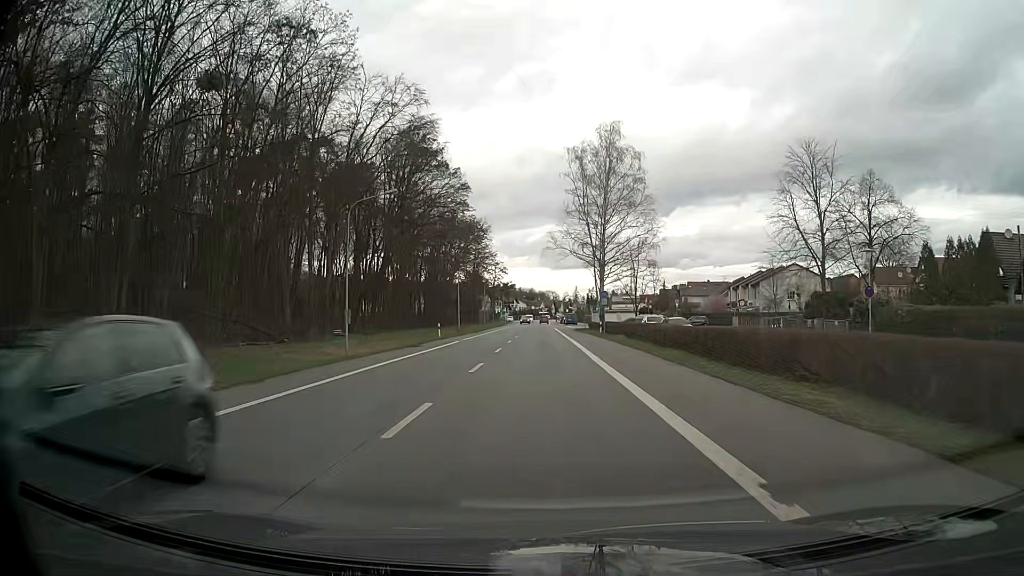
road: primary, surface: asphalt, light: Day
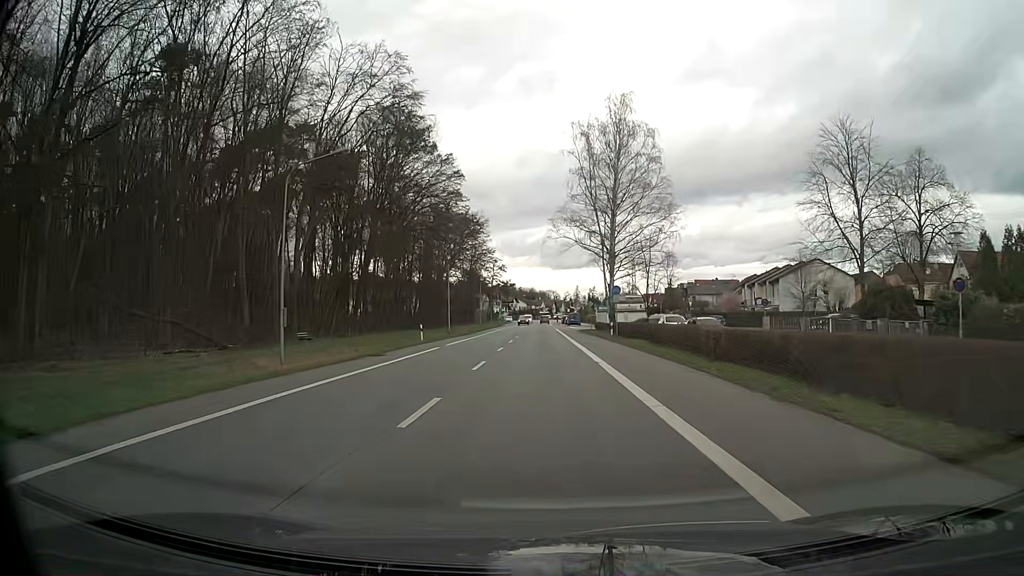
(0.0, +8.2) m; 0°
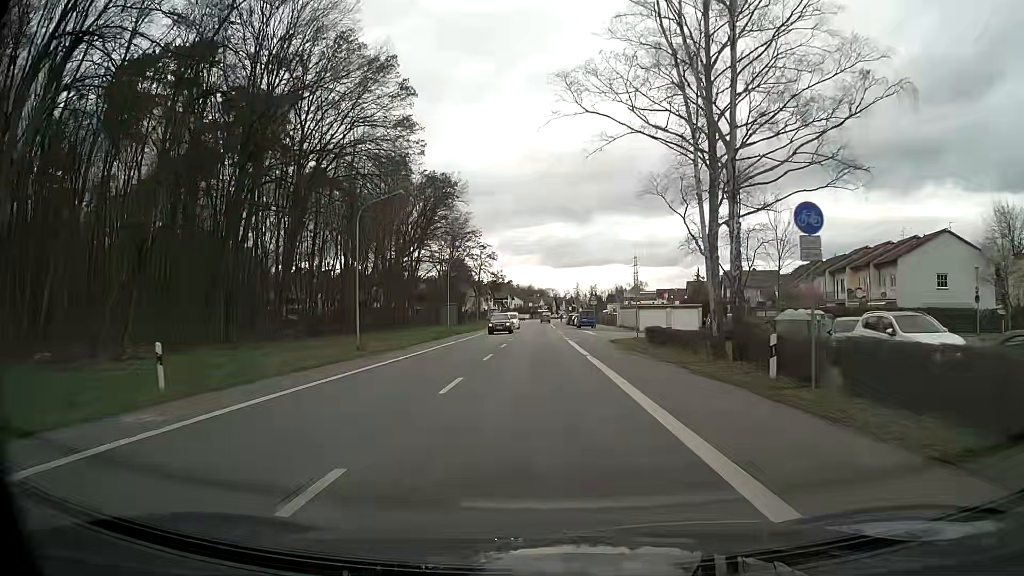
(0.0, +32.4) m; 0°
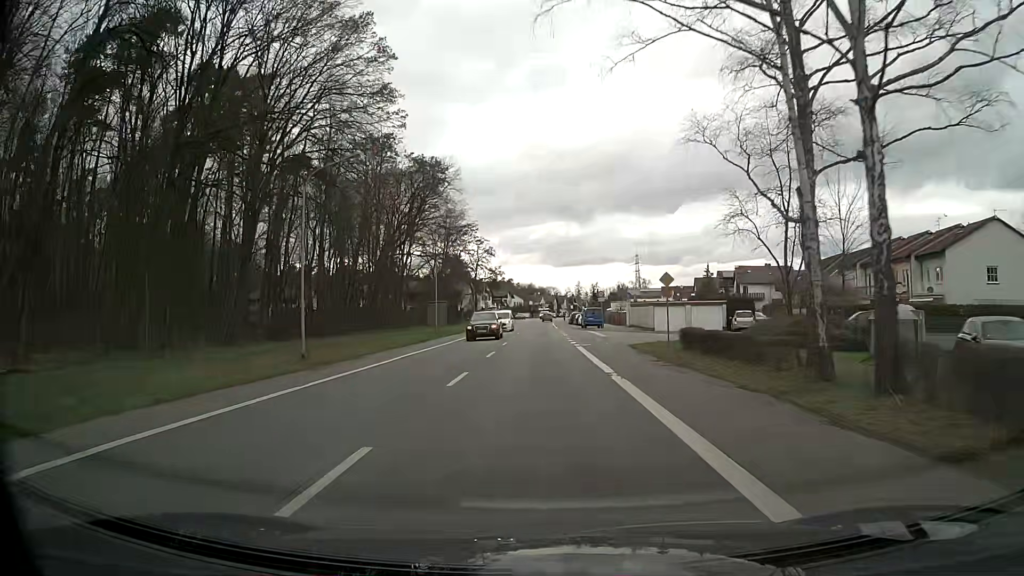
(0.0, +8.0) m; 0°
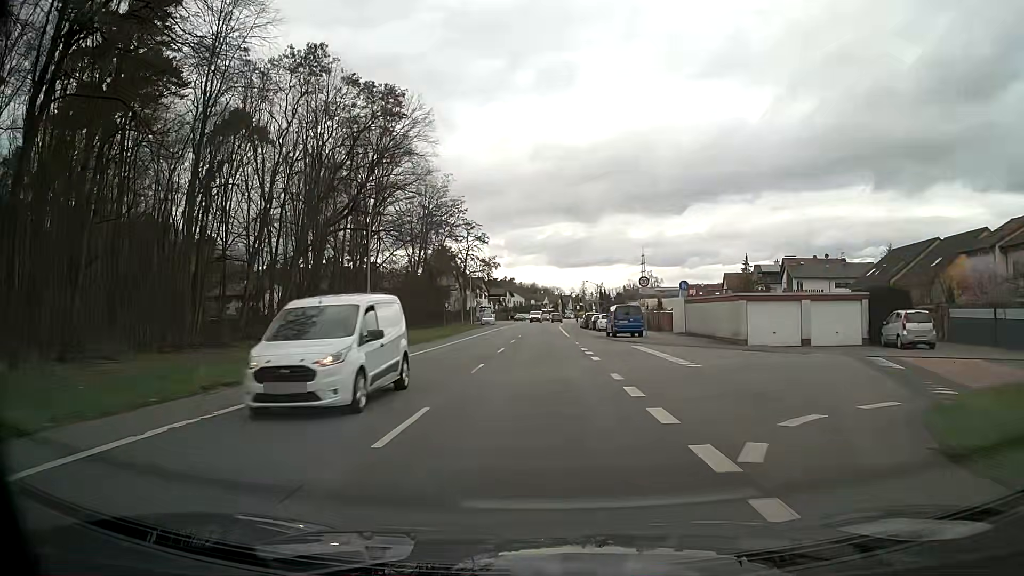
(0.0, +23.9) m; 0°
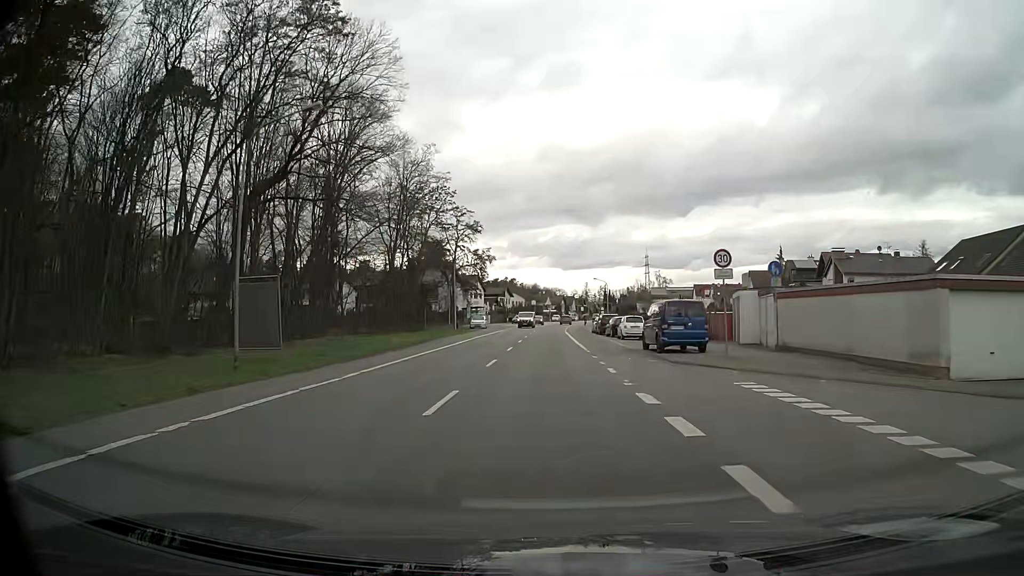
(-0.1, +15.8) m; 0°
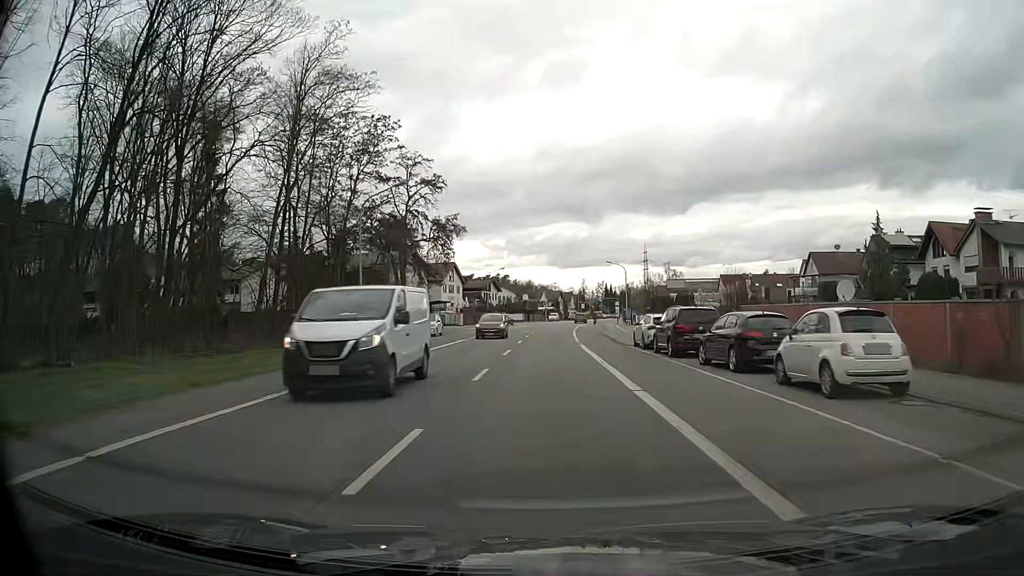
(+0.2, +31.3) m; +1°
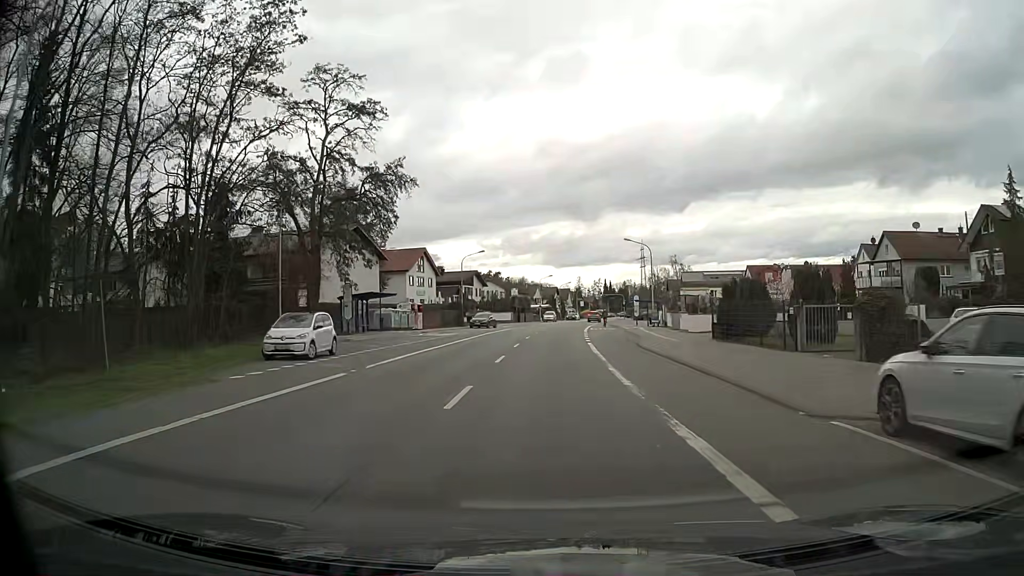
(0.0, +23.3) m; 0°
(0, +10) (0, +20) (0, +30) (+1, +40) (+1, +50) (+2, +60) (+3, +70) (+4, +80) (+5, +90) (+7, +100) m
